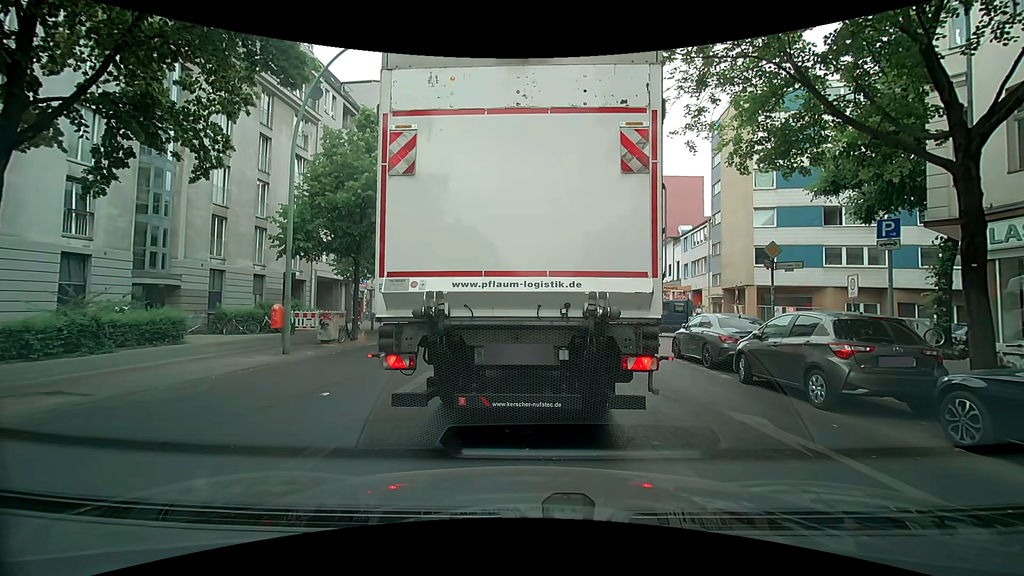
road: secondary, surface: asphalt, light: Day
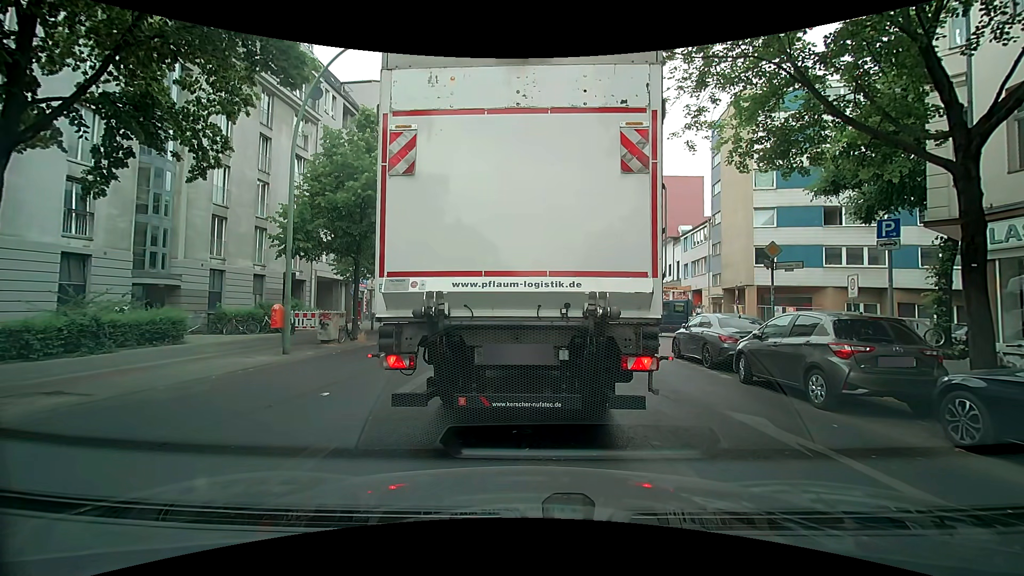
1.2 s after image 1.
(0.0, 0.0) m; 0°
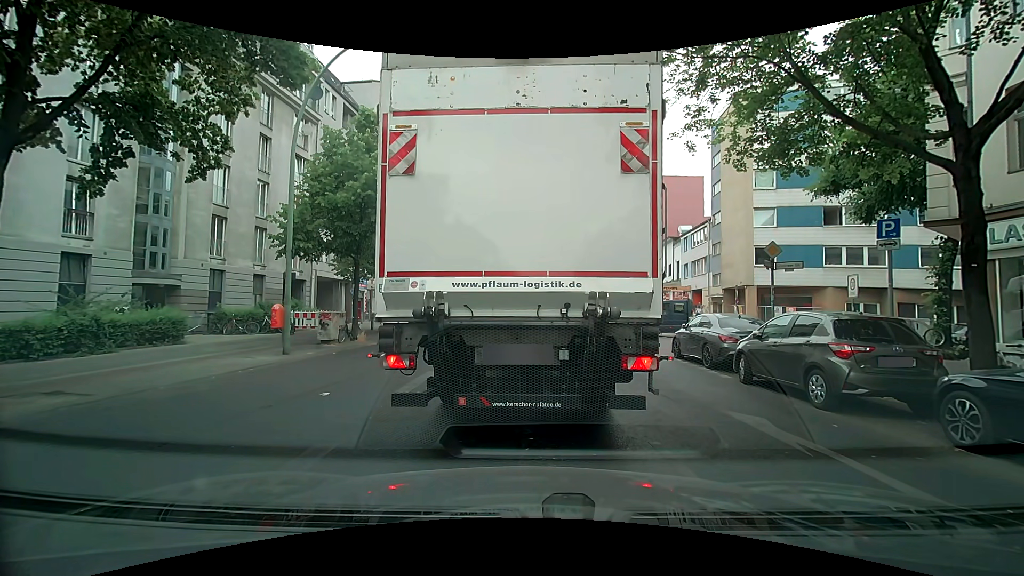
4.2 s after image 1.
(0.0, 0.0) m; 0°
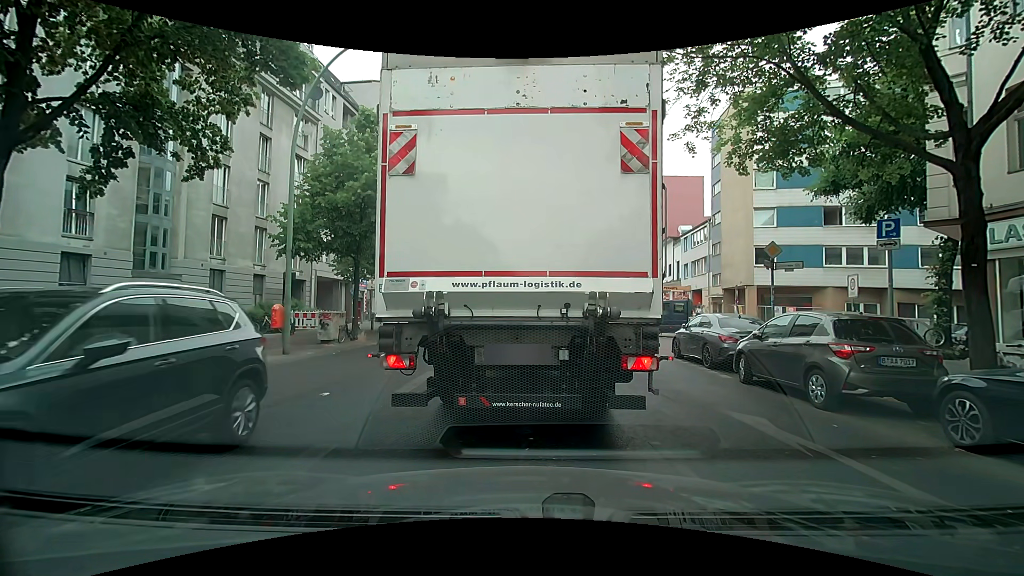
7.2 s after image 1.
(0.0, 0.0) m; 0°
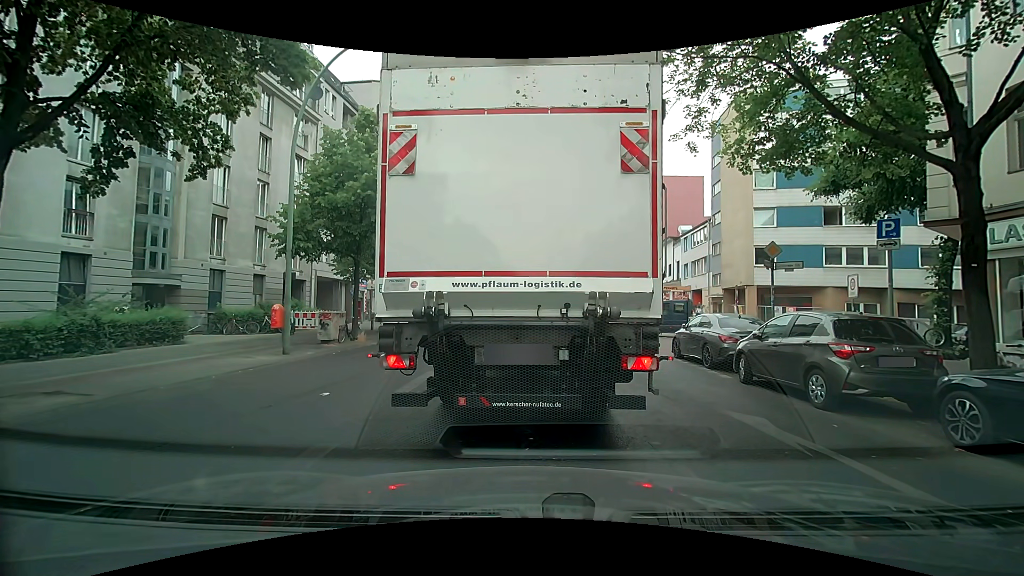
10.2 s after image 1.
(0.0, 0.0) m; 0°
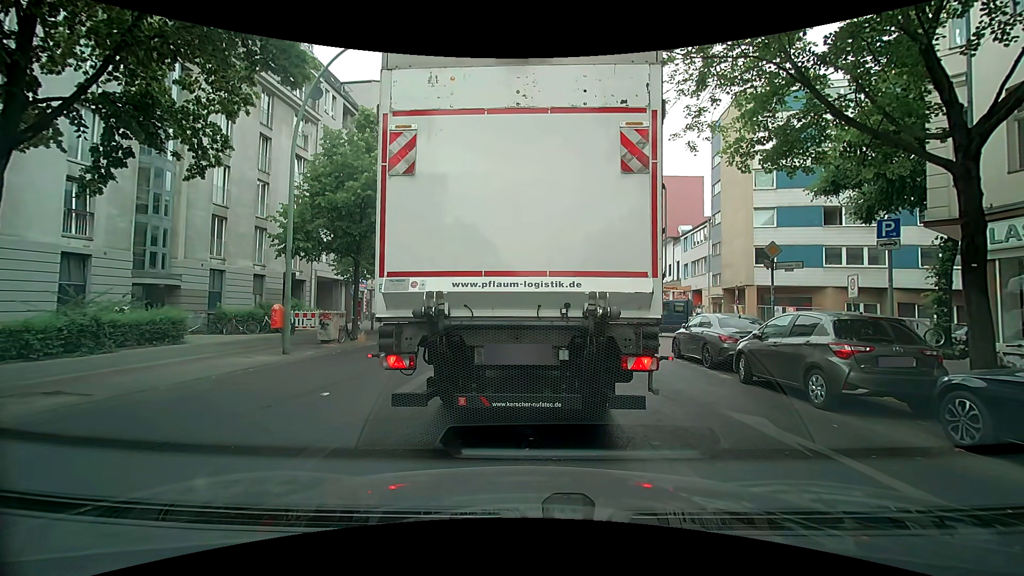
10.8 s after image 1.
(0.0, 0.0) m; 0°
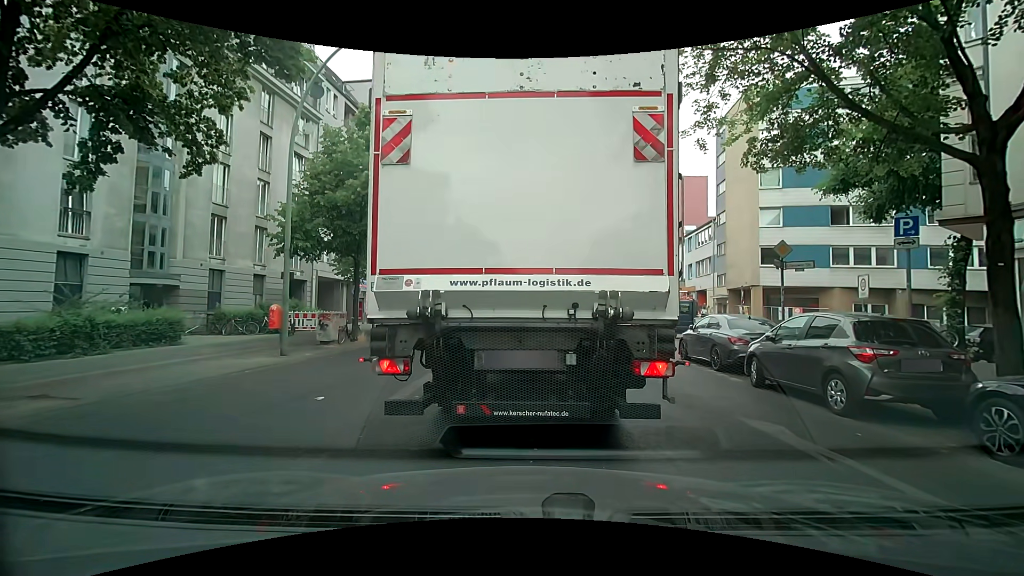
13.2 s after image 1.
(0.0, +0.3) m; 0°
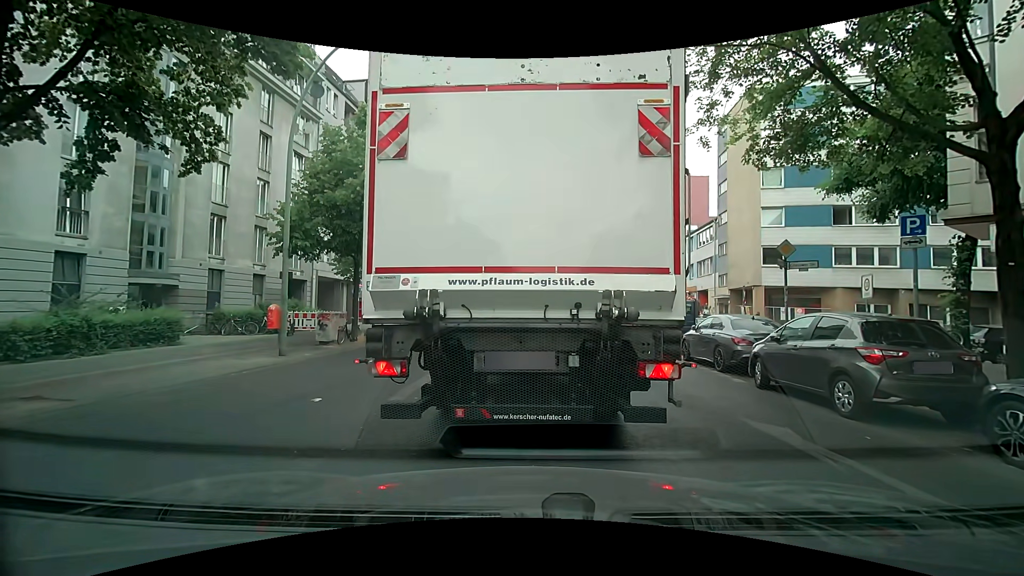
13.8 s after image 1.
(0.0, +0.1) m; 0°
